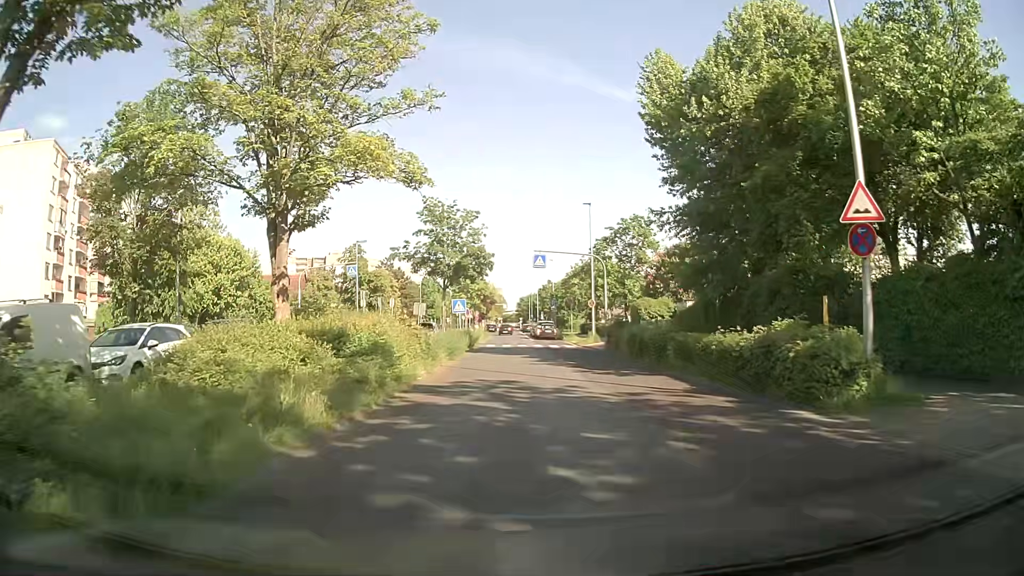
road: unclassified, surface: asphalt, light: Day
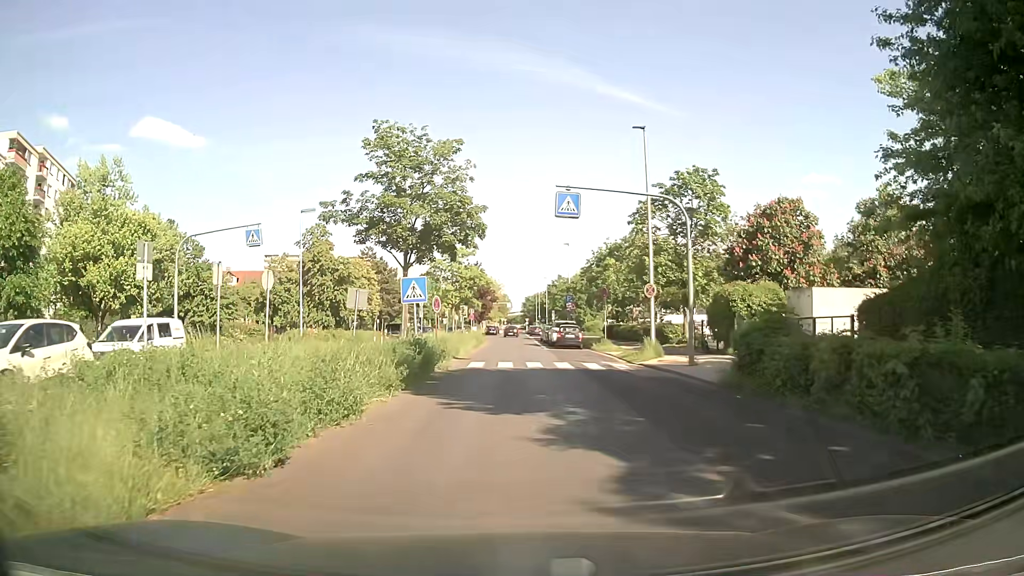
(-0.2, +20.0) m; -1°
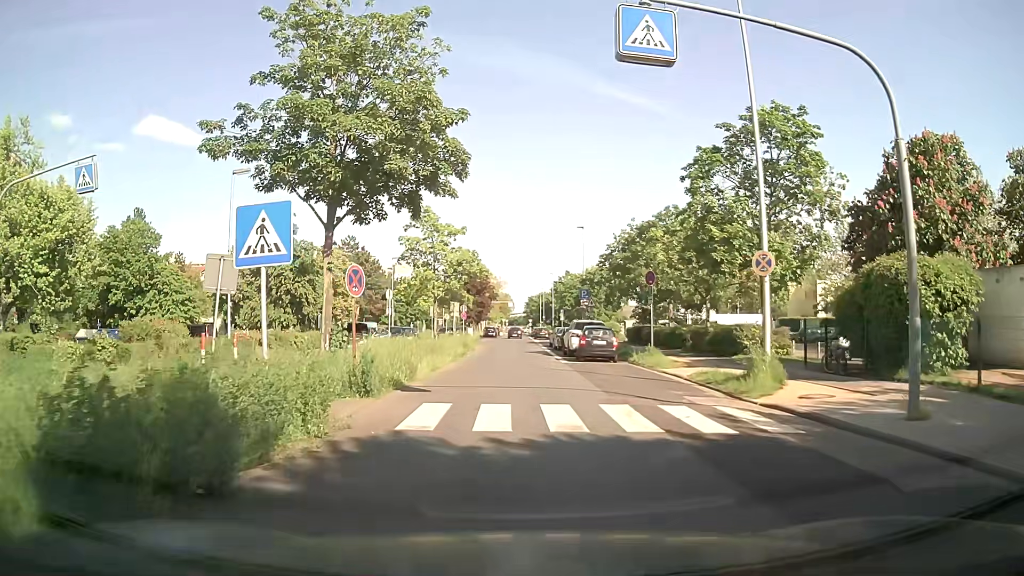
(-0.1, +13.5) m; 0°
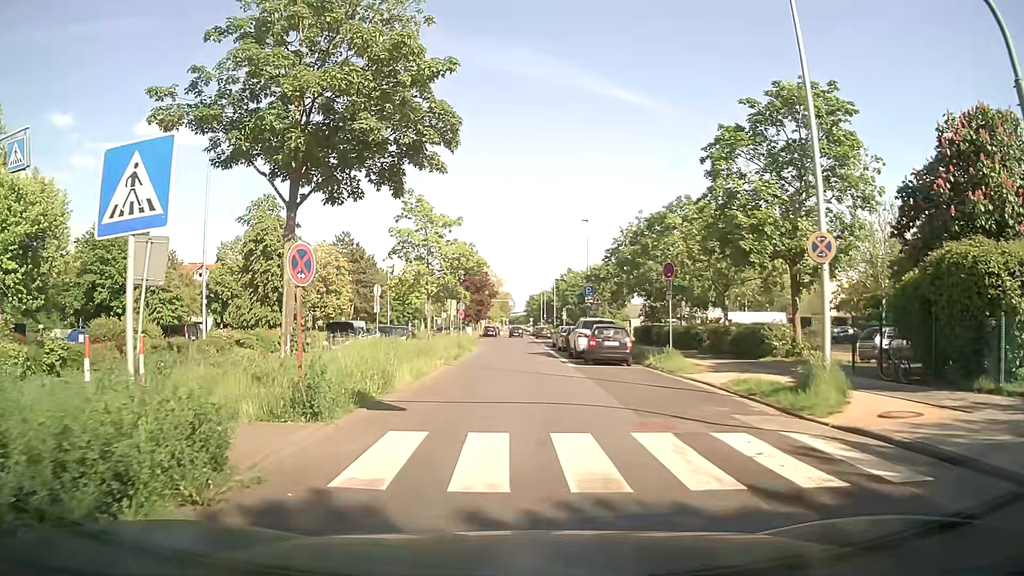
(0.0, +3.3) m; -1°
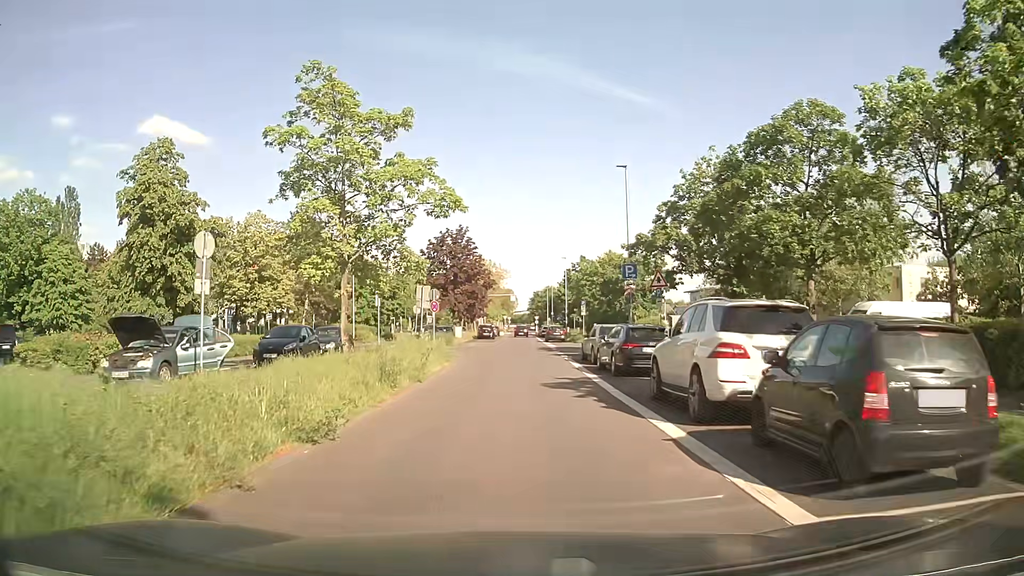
(+0.1, +19.5) m; 0°
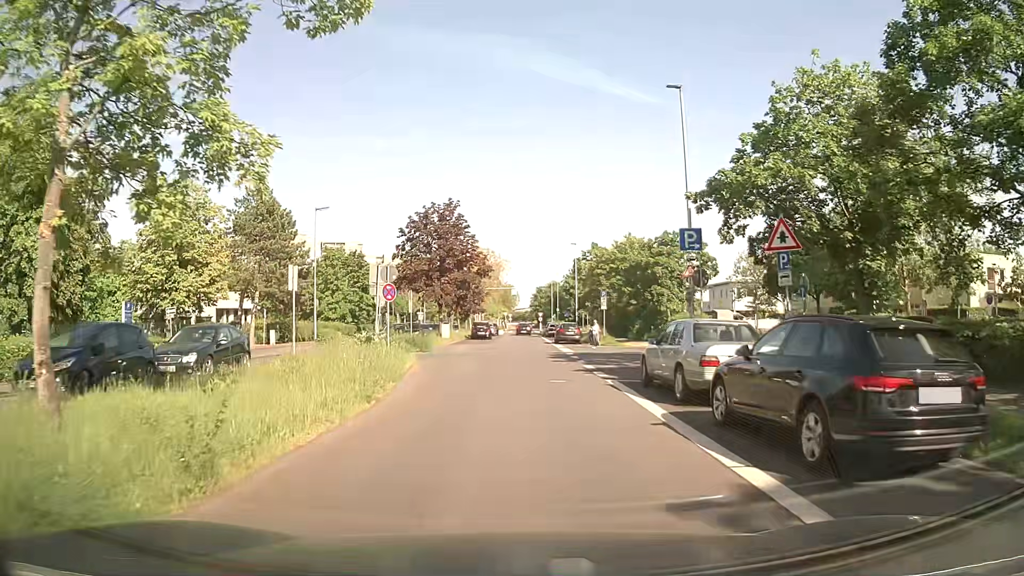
(0.0, +12.9) m; +1°
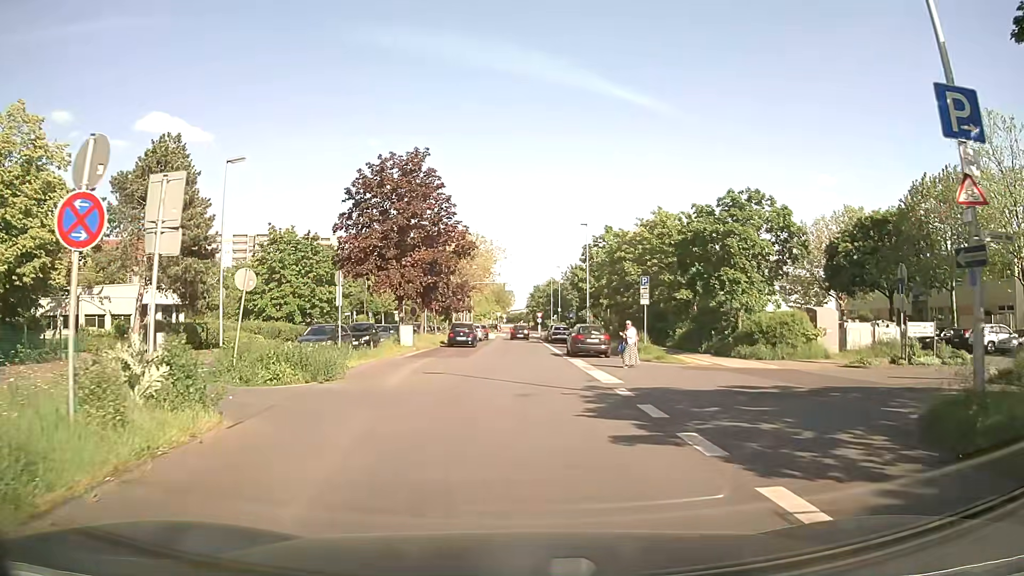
(-0.1, +16.5) m; +1°
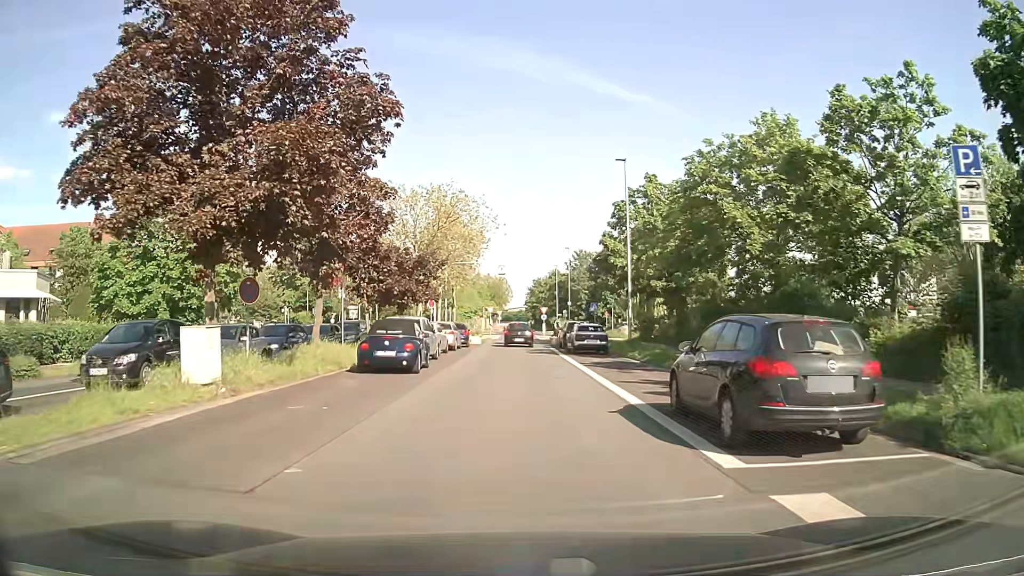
(-0.1, +23.3) m; -1°
(0, +10) (0, +20) (0, +30) (0, +40) (0, +50) (0, +60) (0, +70) (+1, +80) (+2, +90) (+3, +100) m
